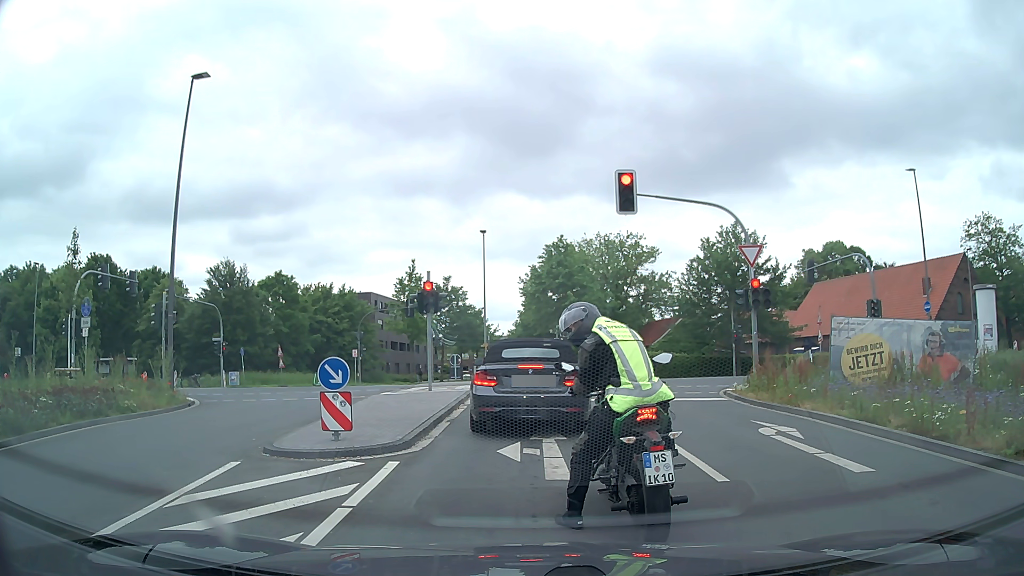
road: secondary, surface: asphalt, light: Day
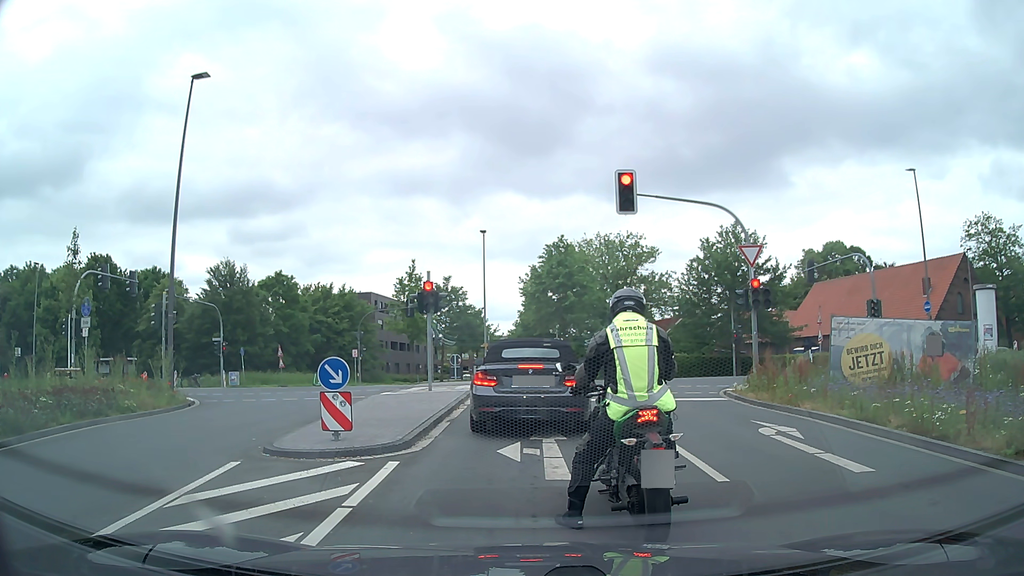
(0.0, 0.0) m; 0°
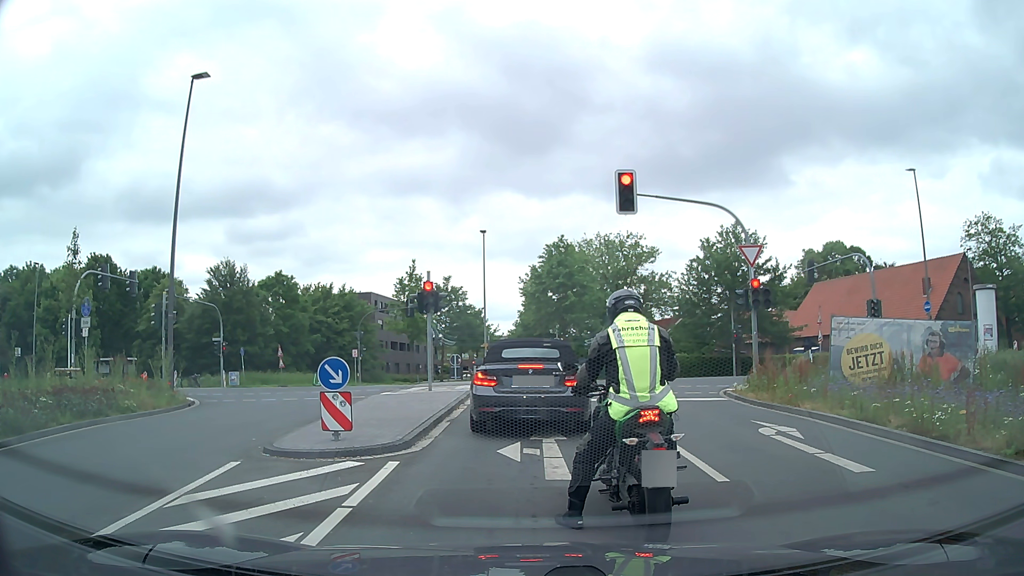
(0.0, 0.0) m; 0°
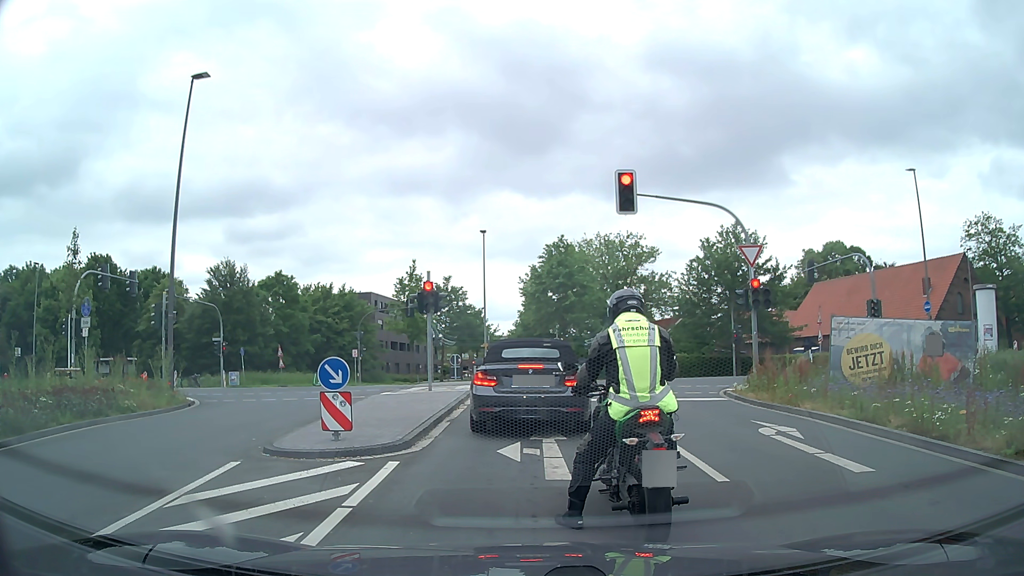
(0.0, 0.0) m; 0°
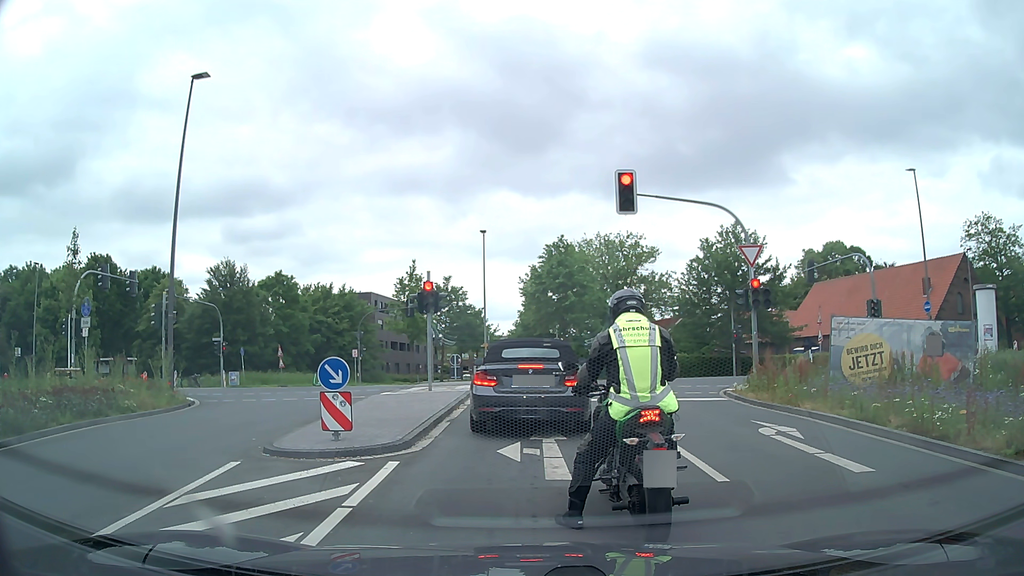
(0.0, 0.0) m; 0°
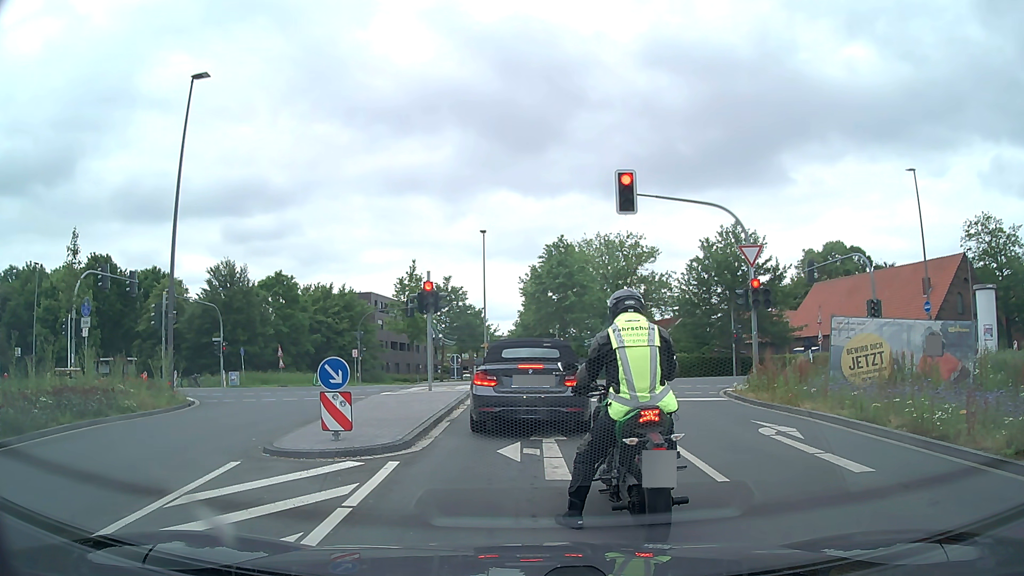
(0.0, 0.0) m; 0°
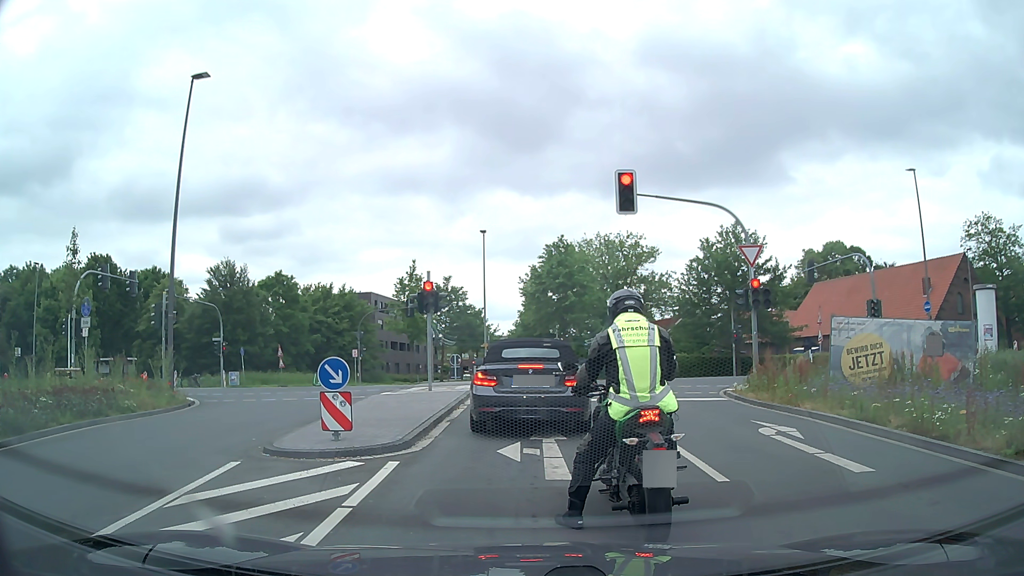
(0.0, 0.0) m; 0°
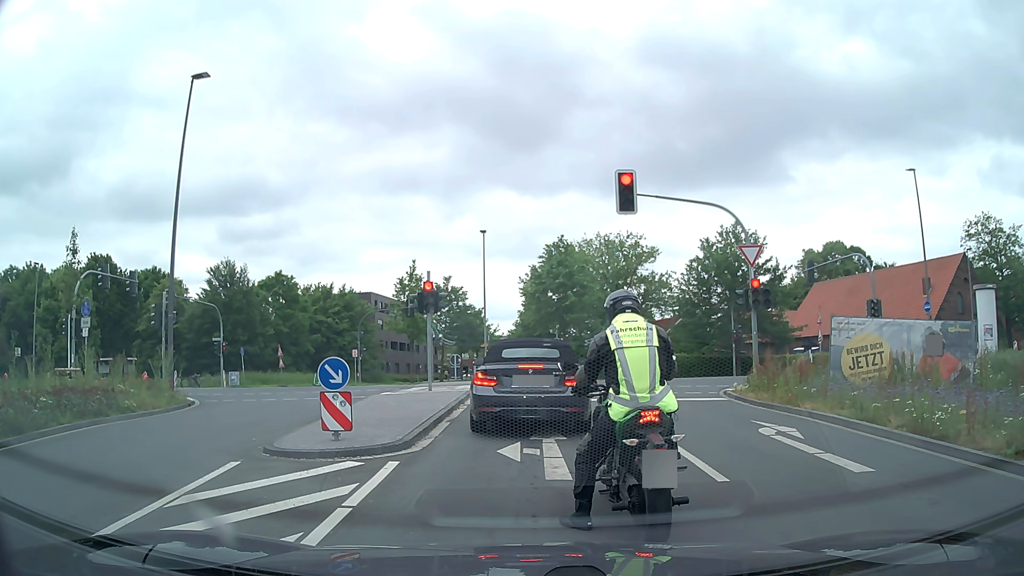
(0.0, 0.0) m; 0°
